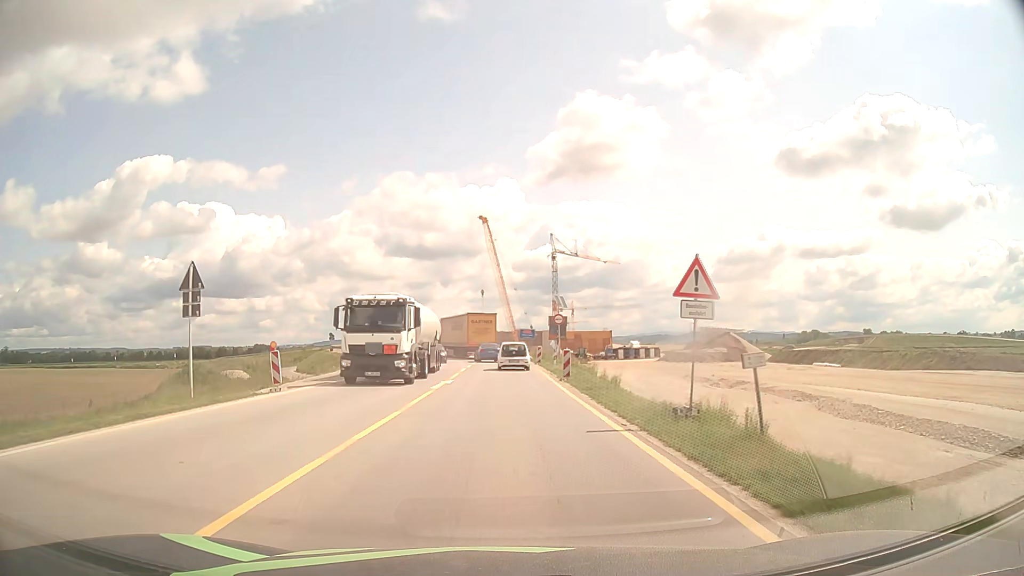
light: Day
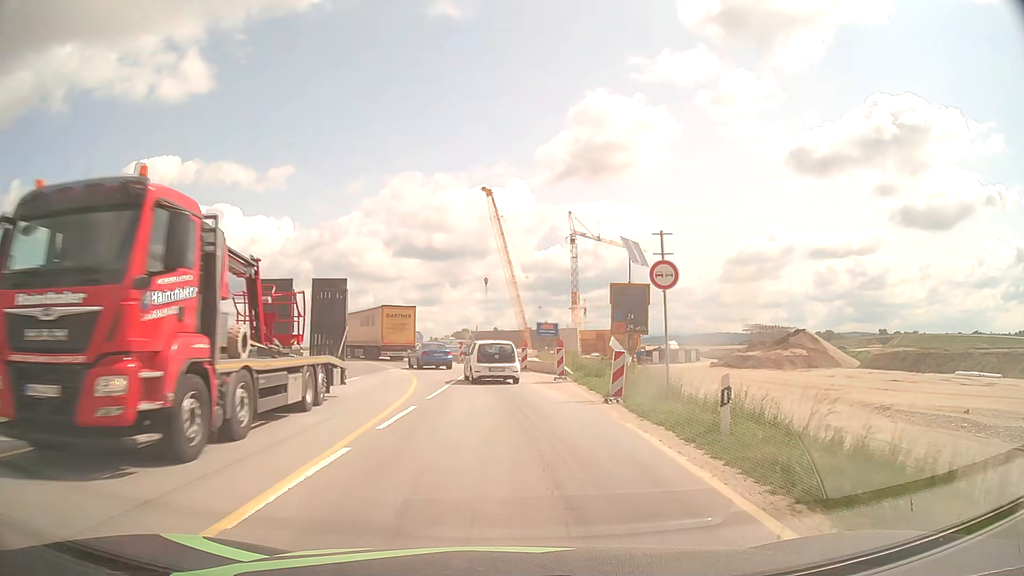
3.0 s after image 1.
(-0.1, +29.0) m; -1°
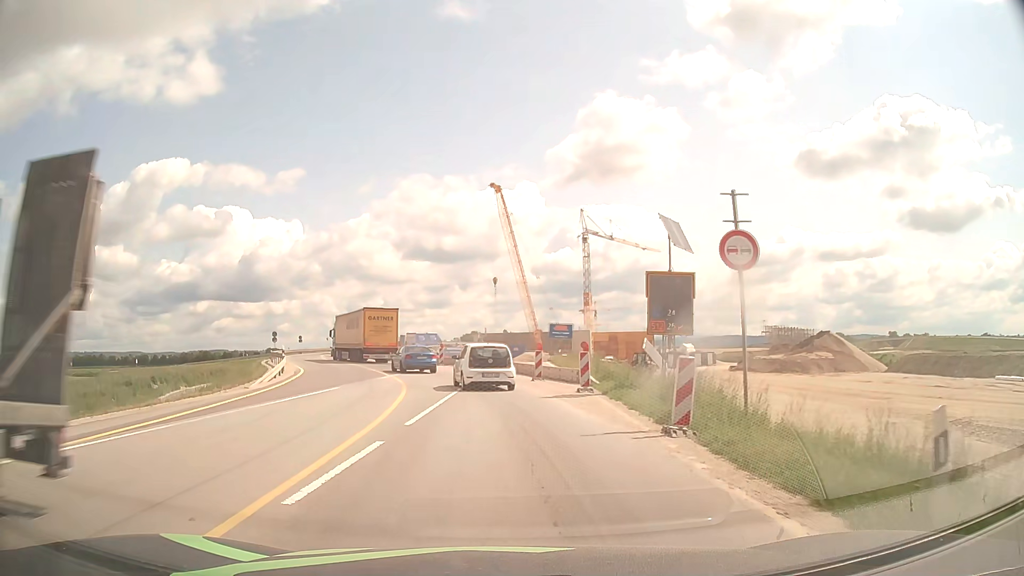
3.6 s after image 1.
(0.0, +5.0) m; -1°
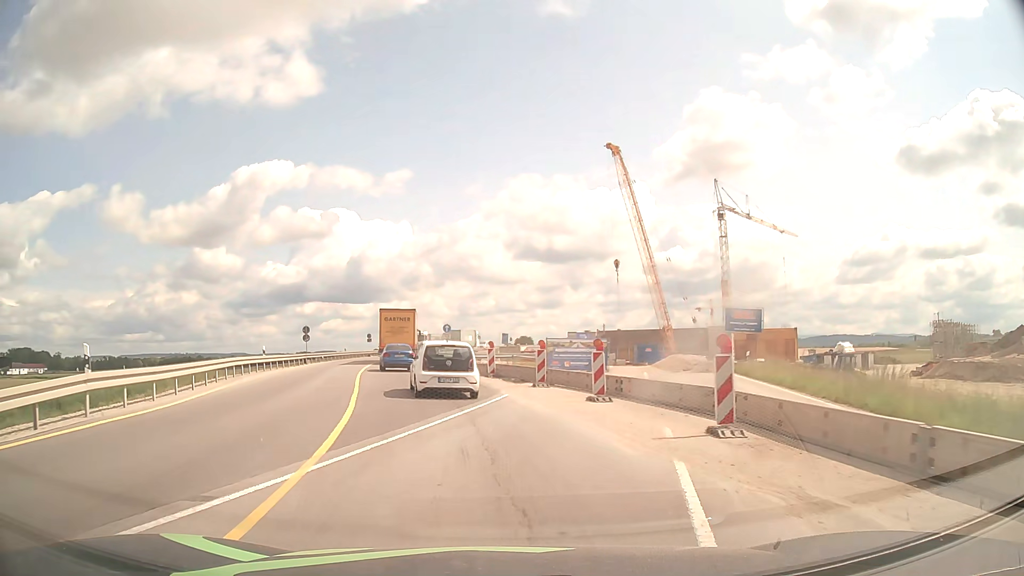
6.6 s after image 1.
(-1.6, +23.9) m; -9°
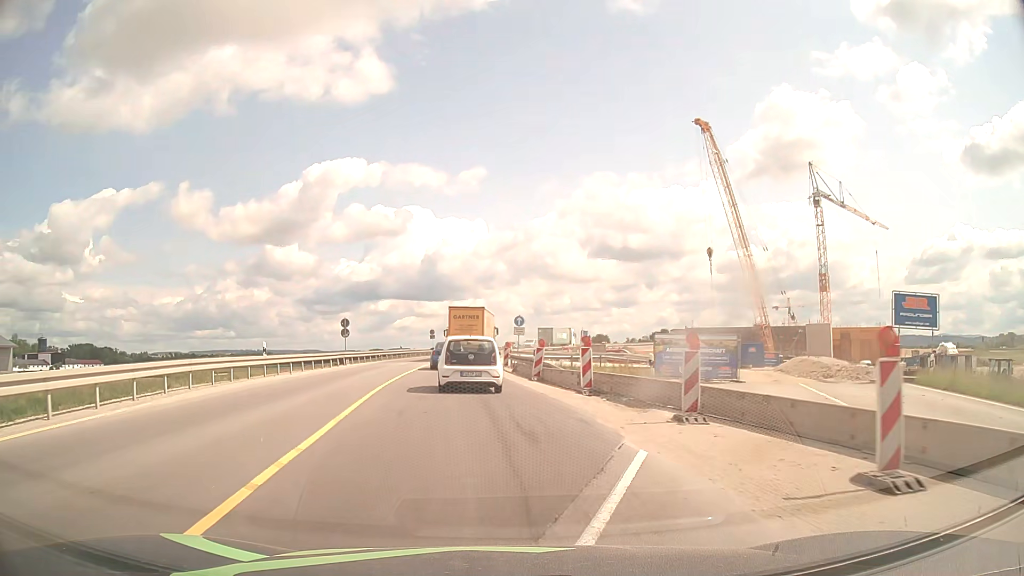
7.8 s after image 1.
(-0.5, +10.3) m; -6°
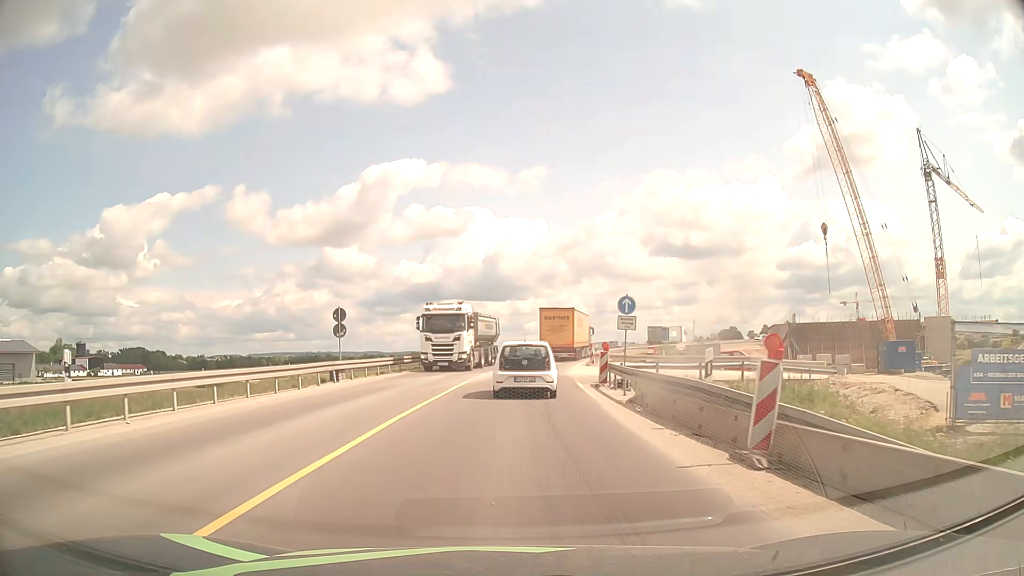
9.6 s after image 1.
(-1.1, +16.4) m; -6°
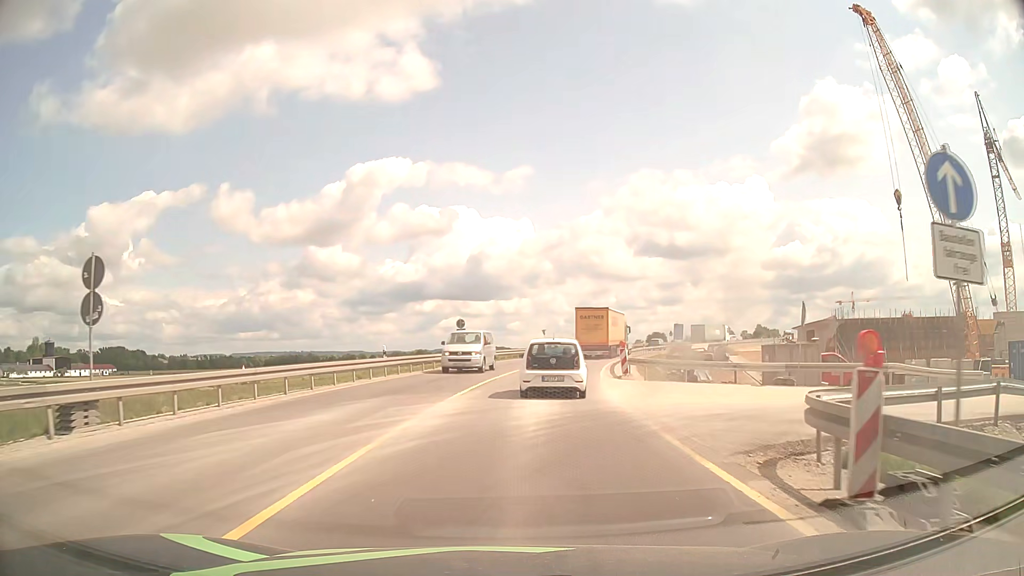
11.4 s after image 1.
(0.0, +17.0) m; +1°
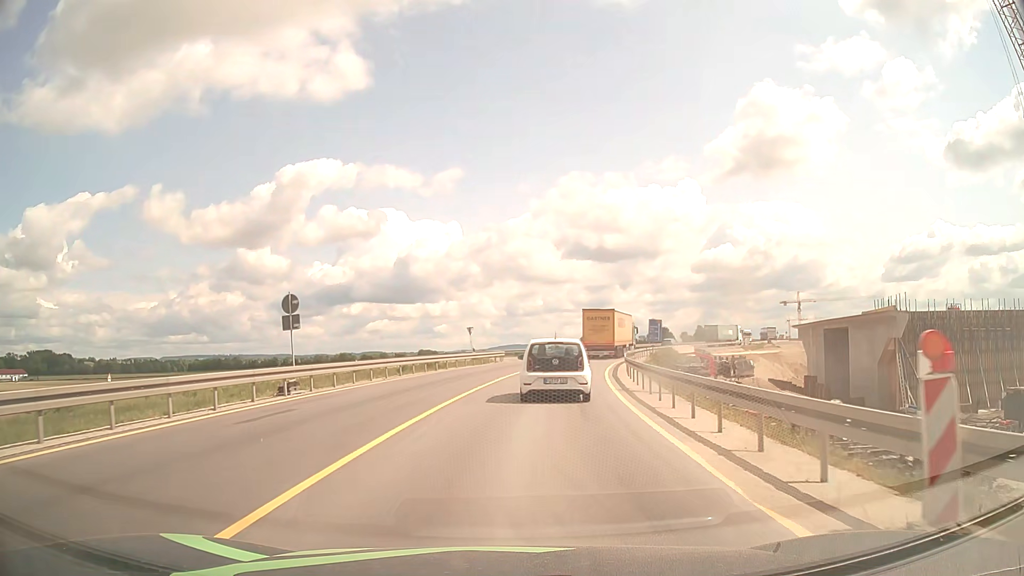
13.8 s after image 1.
(+1.2, +23.8) m; +6°
(0, +10) (+1, +20) (+2, +30) (+4, +40) (+6, +50) (+9, +59) (+12, +69) (+15, +78) (+19, +87) (+24, +96) m
